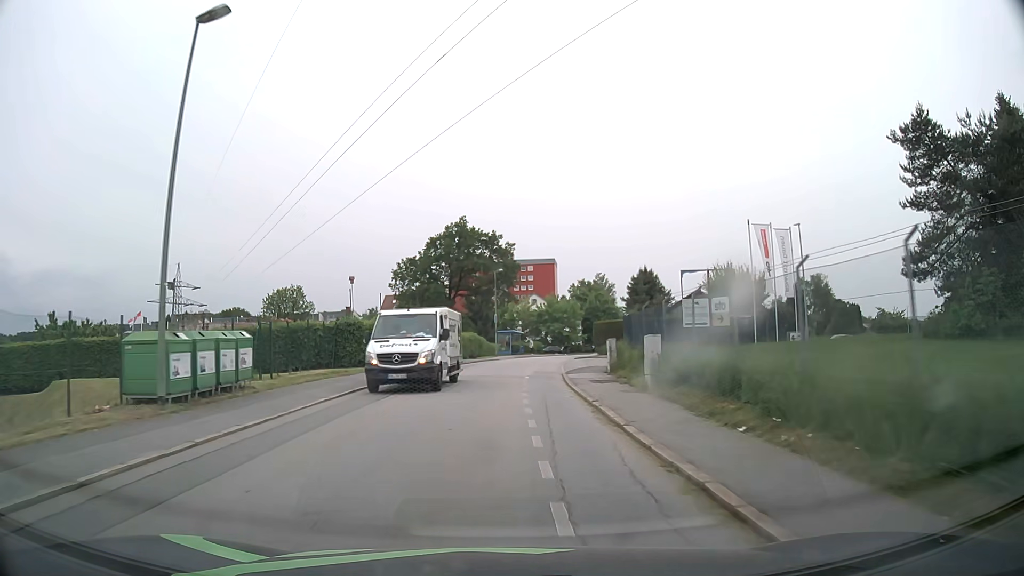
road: residential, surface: asphalt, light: Day
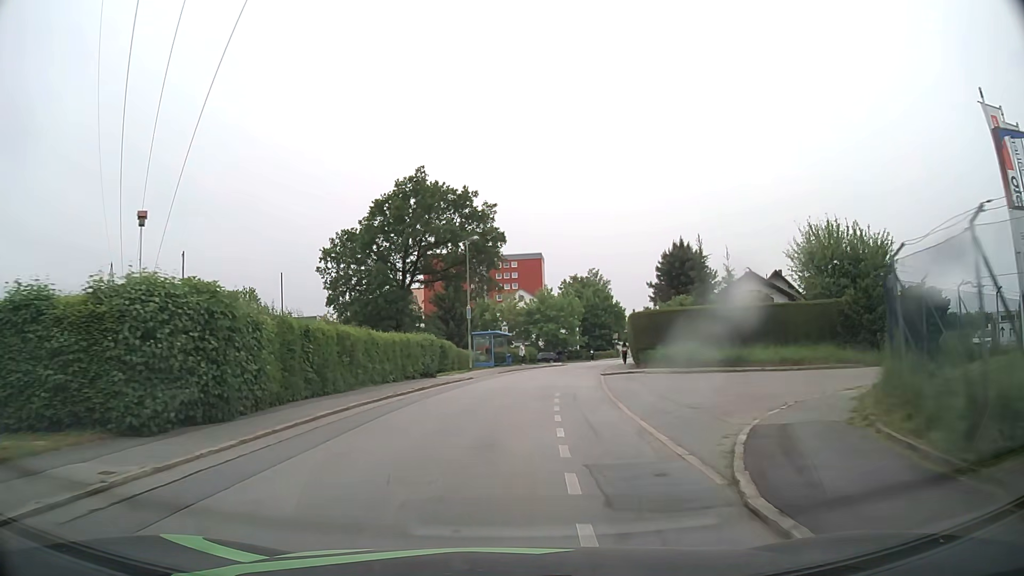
(+0.1, +22.6) m; +1°
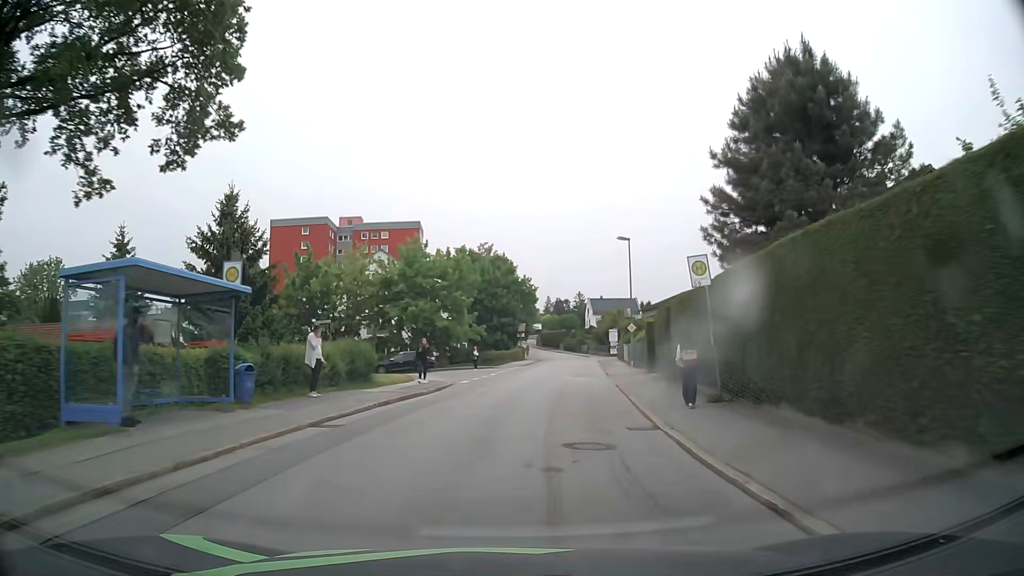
(+2.9, +37.6) m; +10°
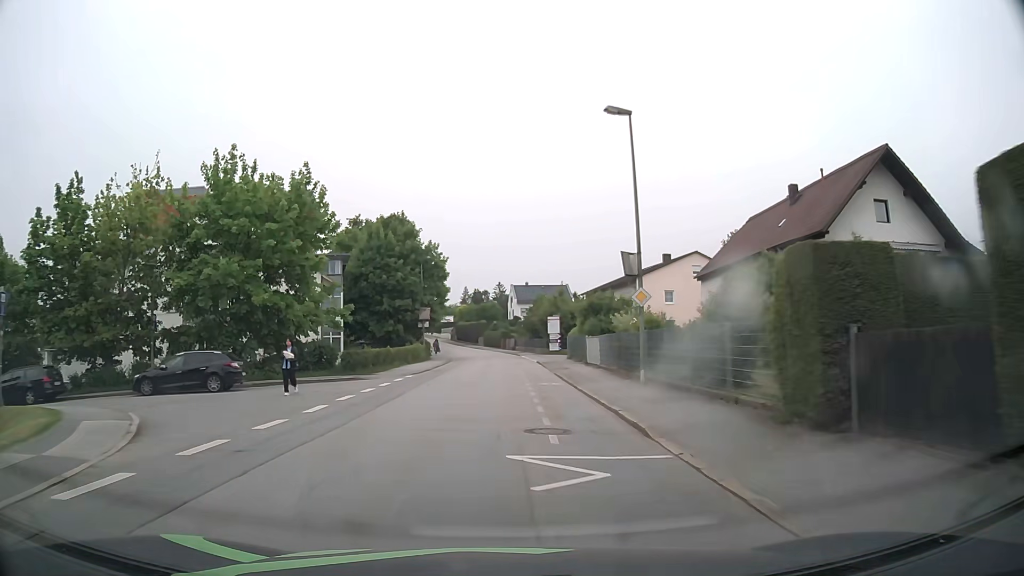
(+1.6, +22.9) m; +7°
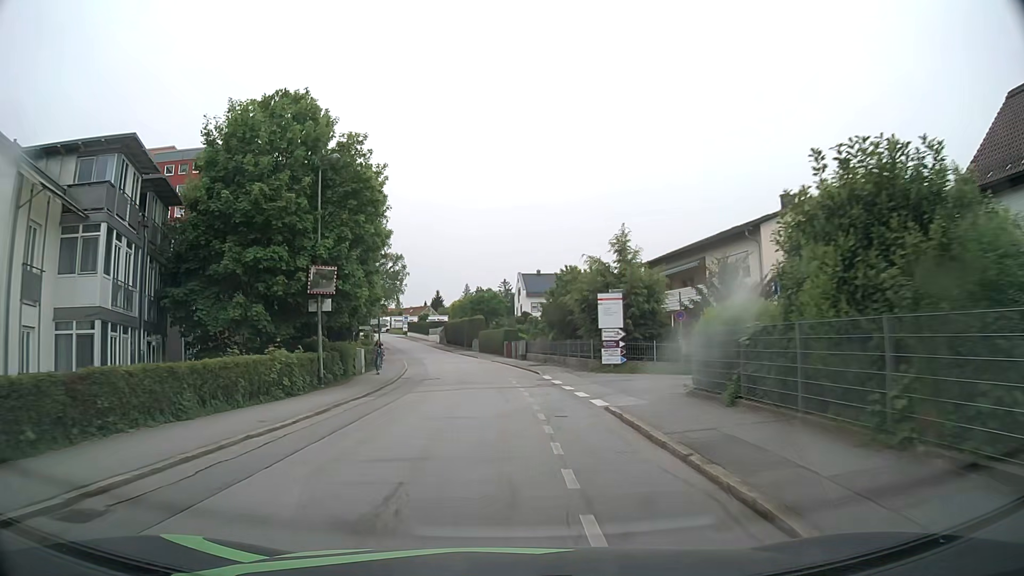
(+0.1, +30.8) m; -1°
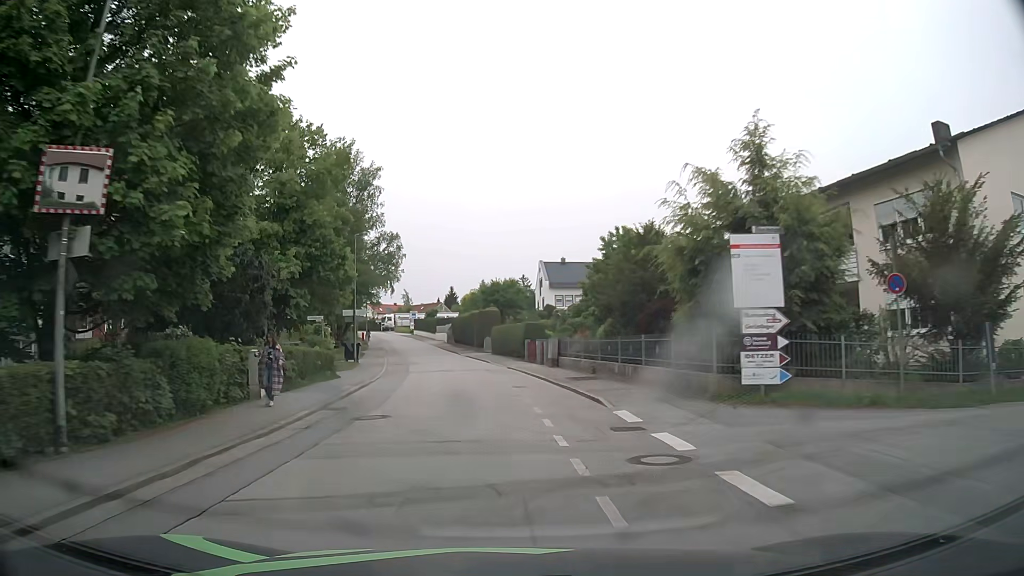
(-0.1, +15.3) m; -1°
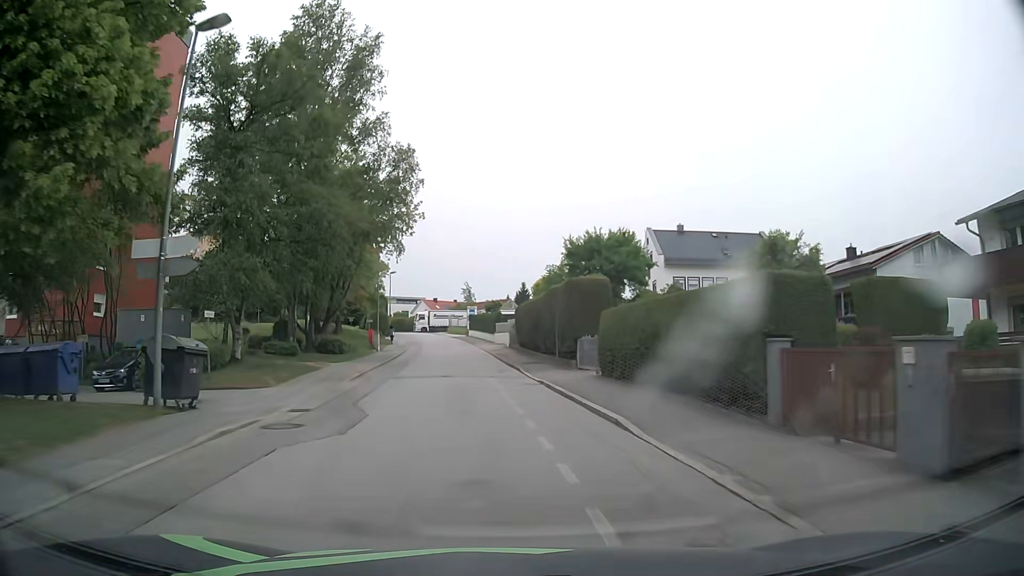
(-1.6, +30.4) m; -6°
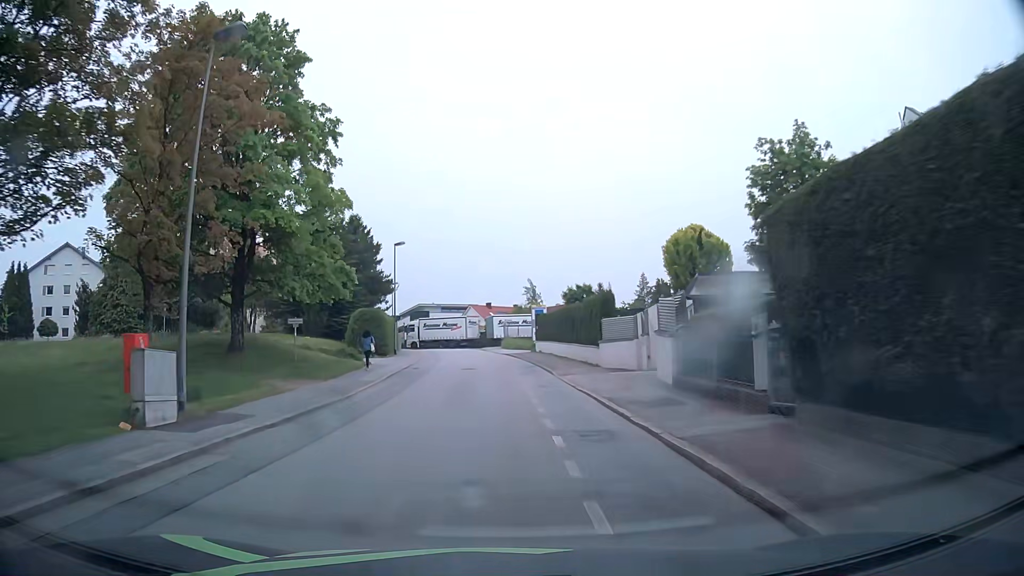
(-2.3, +37.5) m; -6°
(0, +10) (0, +20) (-1, +30) (-1, +40) (-2, +50) (-3, +60) (-4, +70) (-1, +79) (+7, +85) (+16, +89) m
